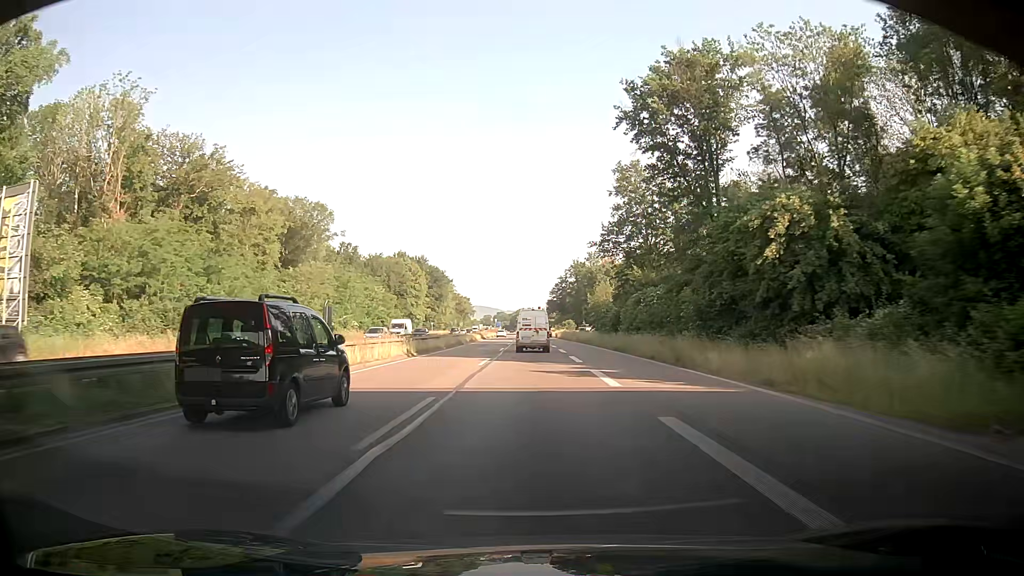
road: trunk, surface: asphalt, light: Day
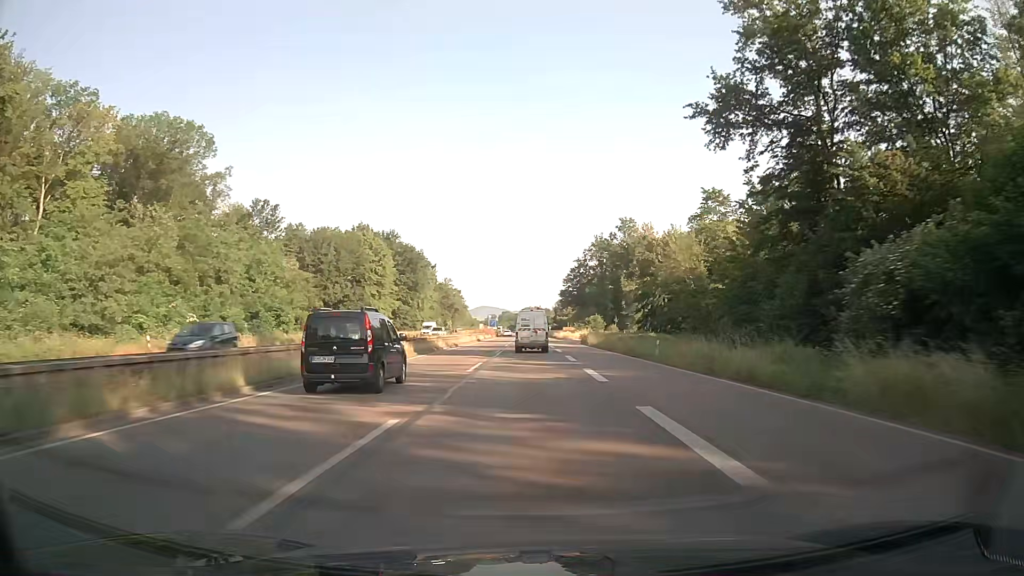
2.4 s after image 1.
(-0.4, +58.5) m; 0°
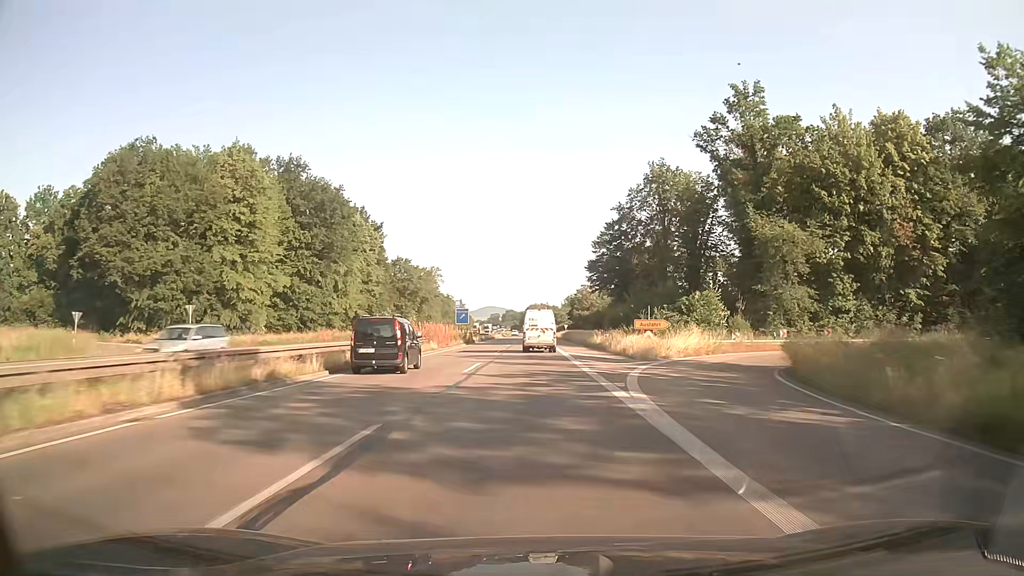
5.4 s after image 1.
(-0.4, +74.0) m; -1°
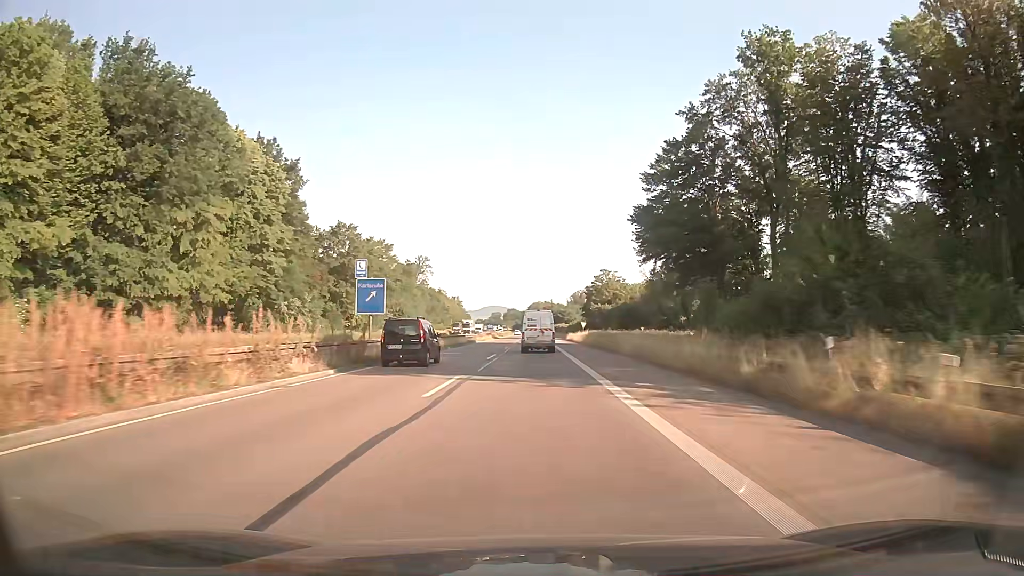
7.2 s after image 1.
(0.0, +44.9) m; 0°
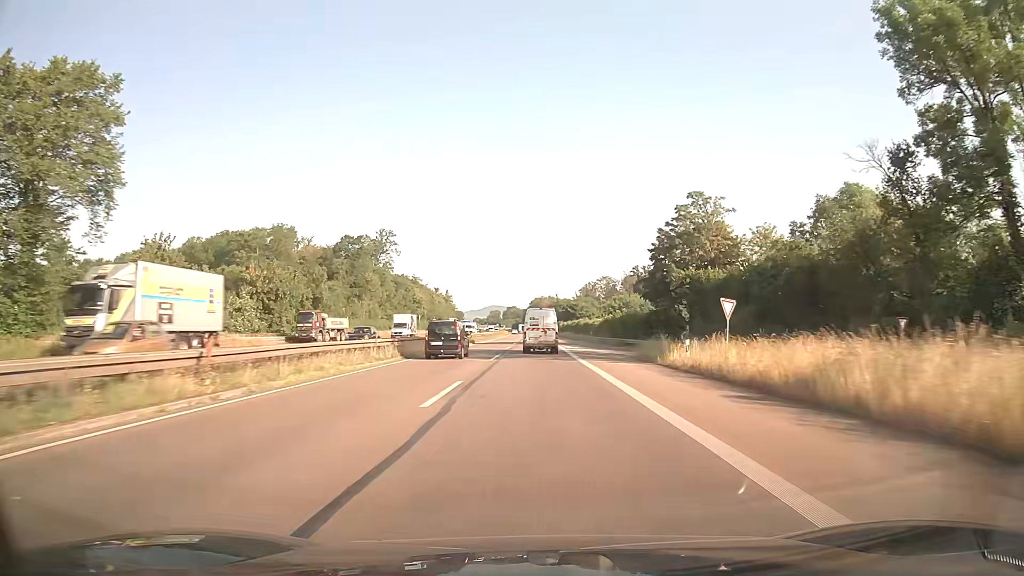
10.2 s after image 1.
(-0.3, +75.3) m; 0°
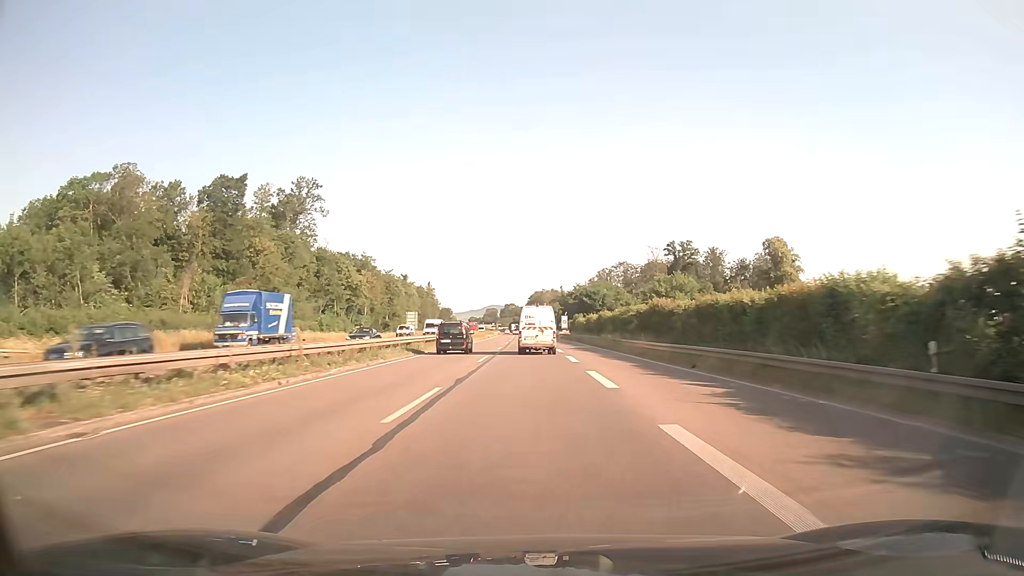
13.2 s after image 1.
(+0.4, +75.4) m; 0°
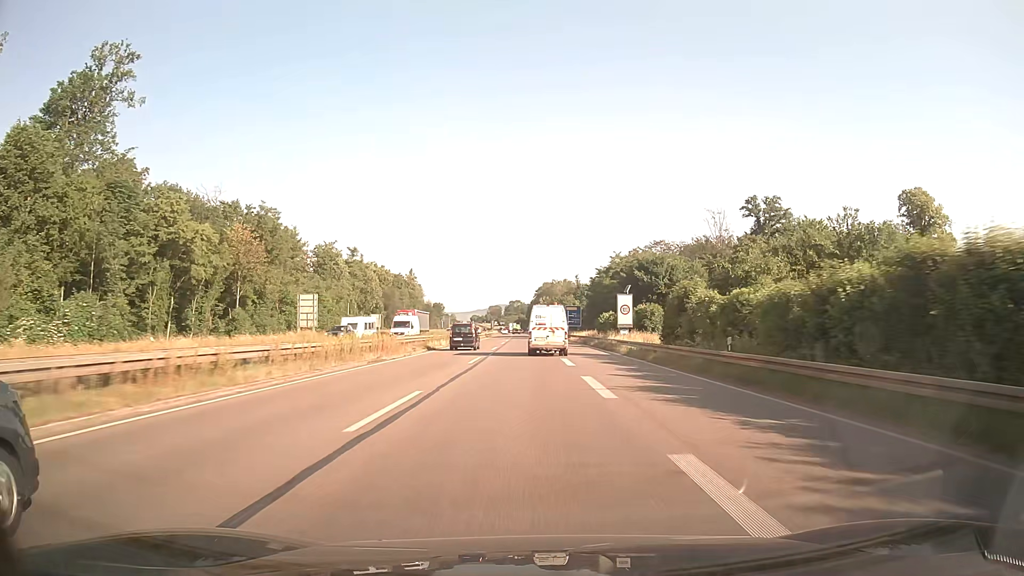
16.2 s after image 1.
(-0.3, +74.2) m; -1°
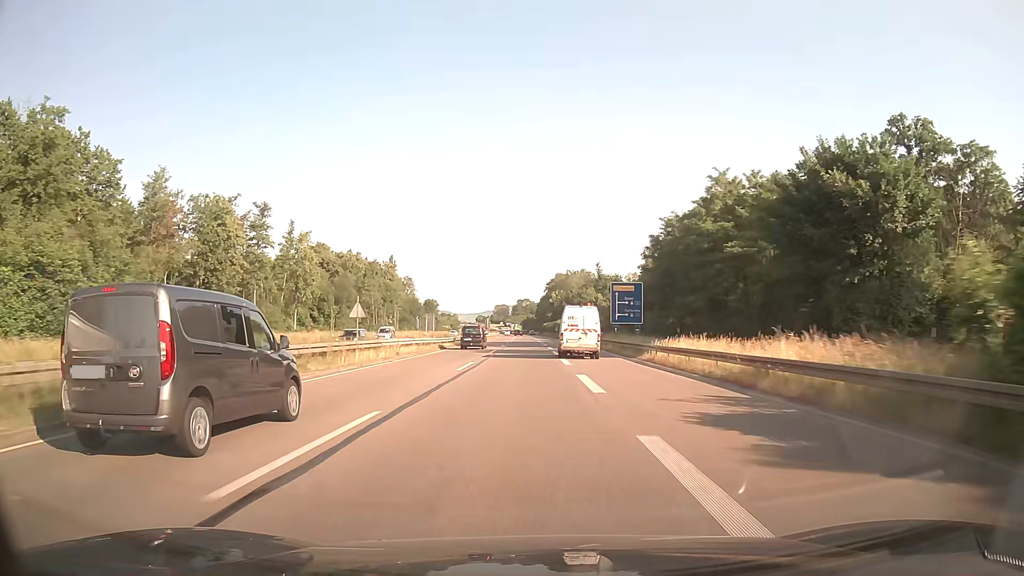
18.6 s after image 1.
(-0.3, +58.8) m; -1°
(0, +10) (0, +20) (0, +30) (0, +40) (0, +50) (-1, +60) (-1, +70) (-1, +80) (-1, +90) (-2, +100) m
